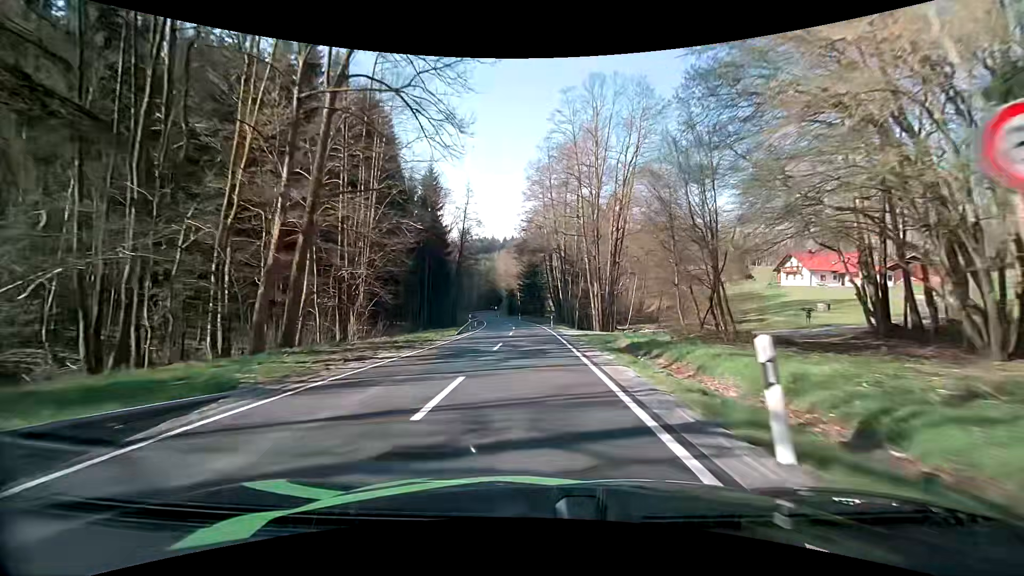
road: secondary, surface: asphalt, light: Day
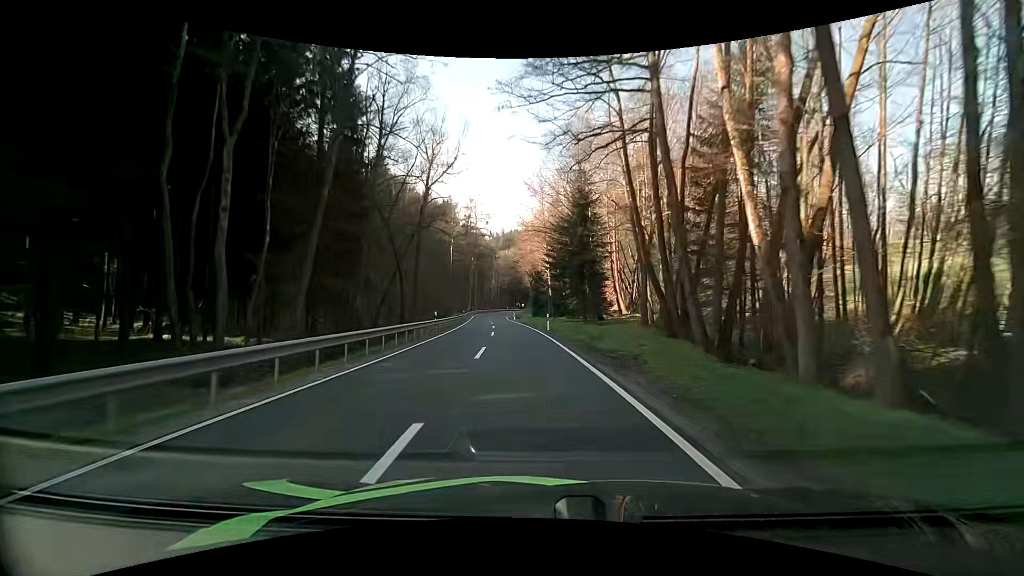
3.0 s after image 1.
(-1.6, +52.7) m; -4°
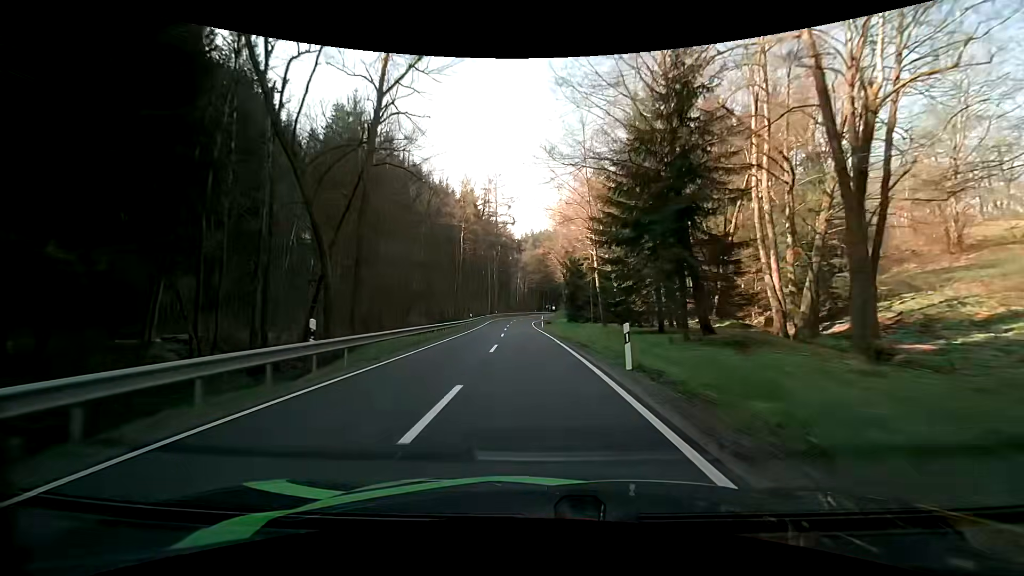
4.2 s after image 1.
(-0.6, +20.9) m; -3°
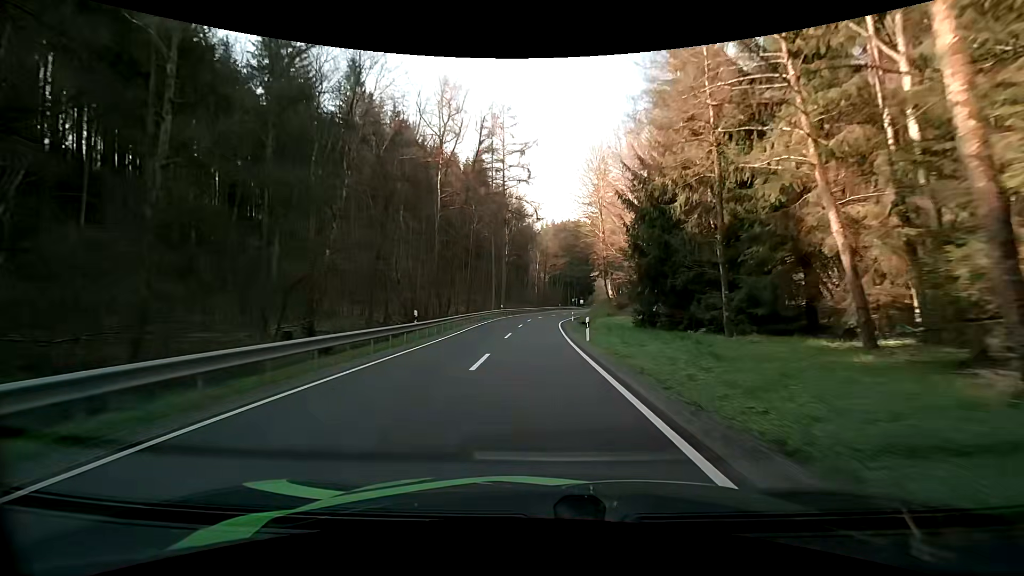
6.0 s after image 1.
(-1.0, +30.2) m; -2°
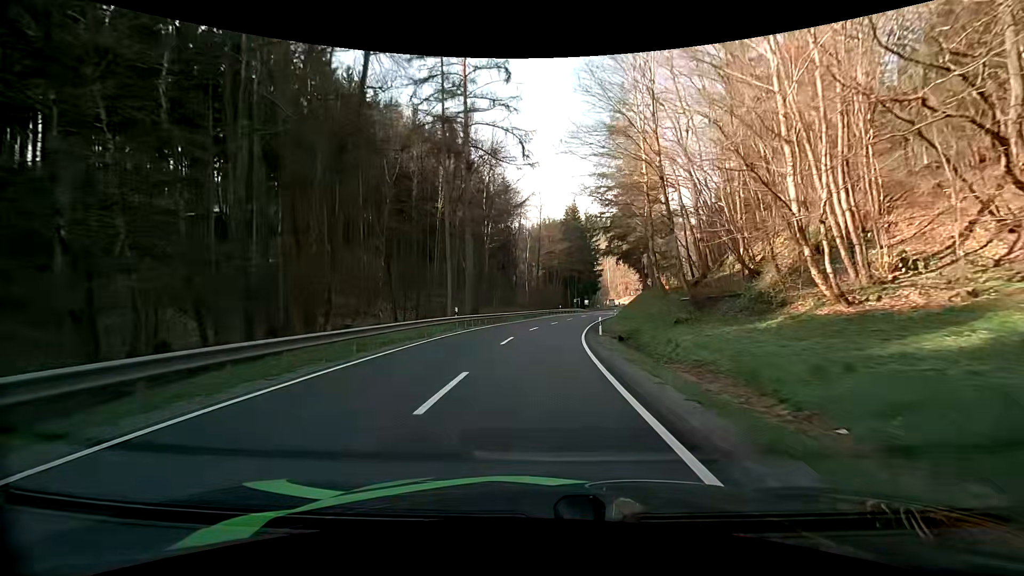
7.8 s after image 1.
(-0.2, +28.7) m; 0°
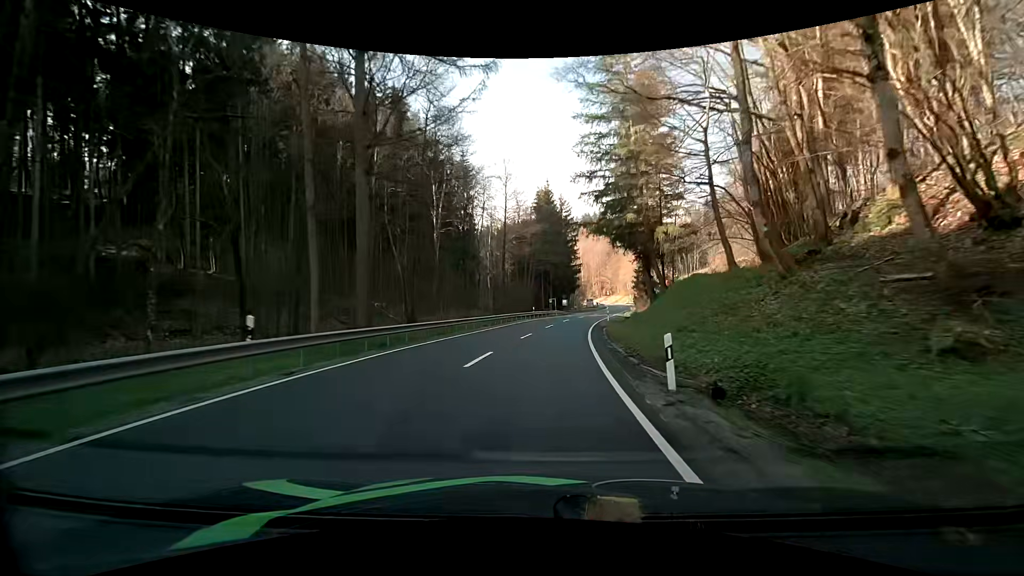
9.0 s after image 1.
(+0.3, +18.5) m; +3°
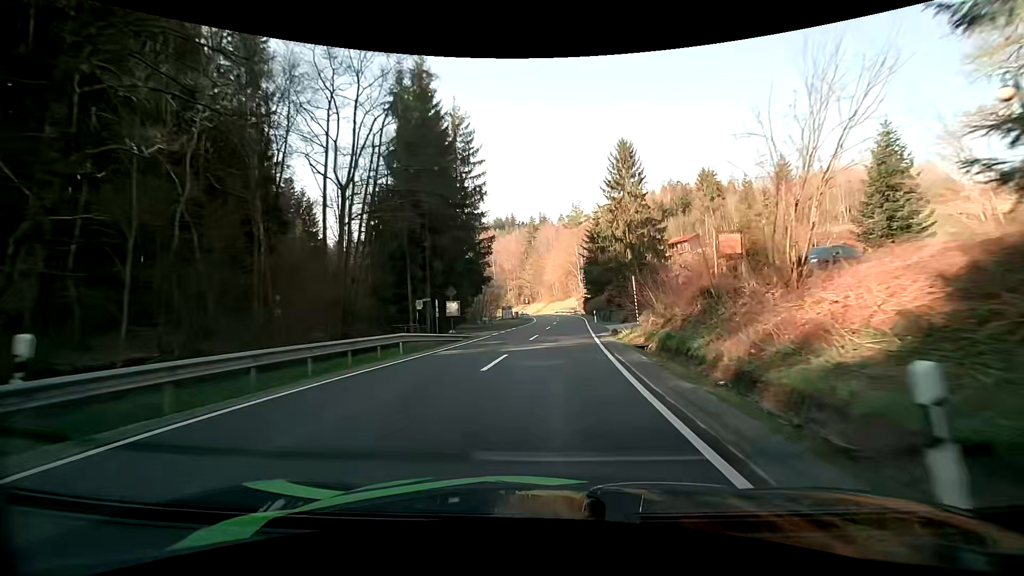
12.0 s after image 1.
(+3.6, +48.0) m; +10°
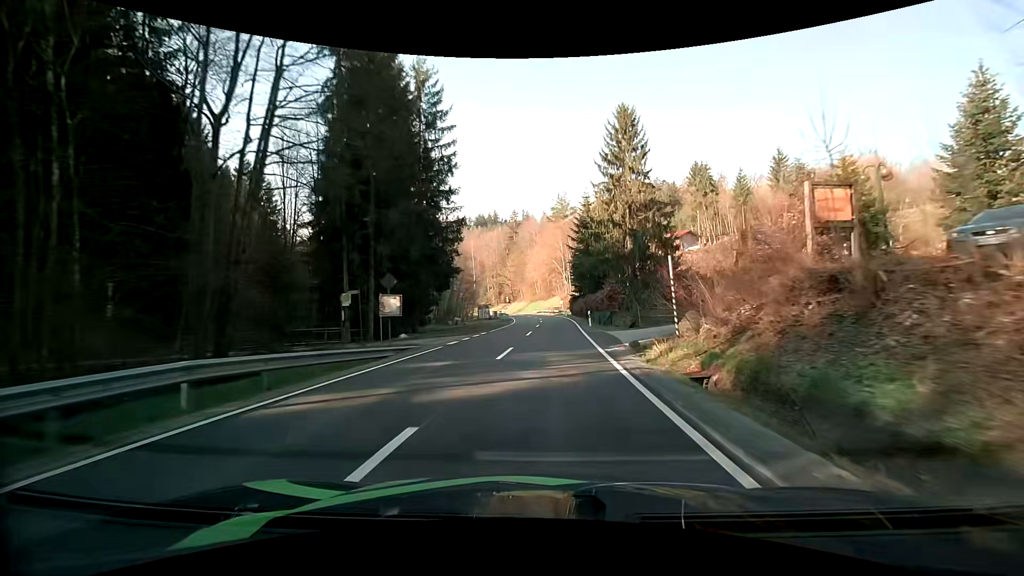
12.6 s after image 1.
(+0.1, +9.7) m; +2°
(0, +10) (+1, +20) (+1, +30) (+2, +40) (+2, +50) (+2, +60) (+2, +70) (+1, +80) (0, +90) (-1, +100) m
